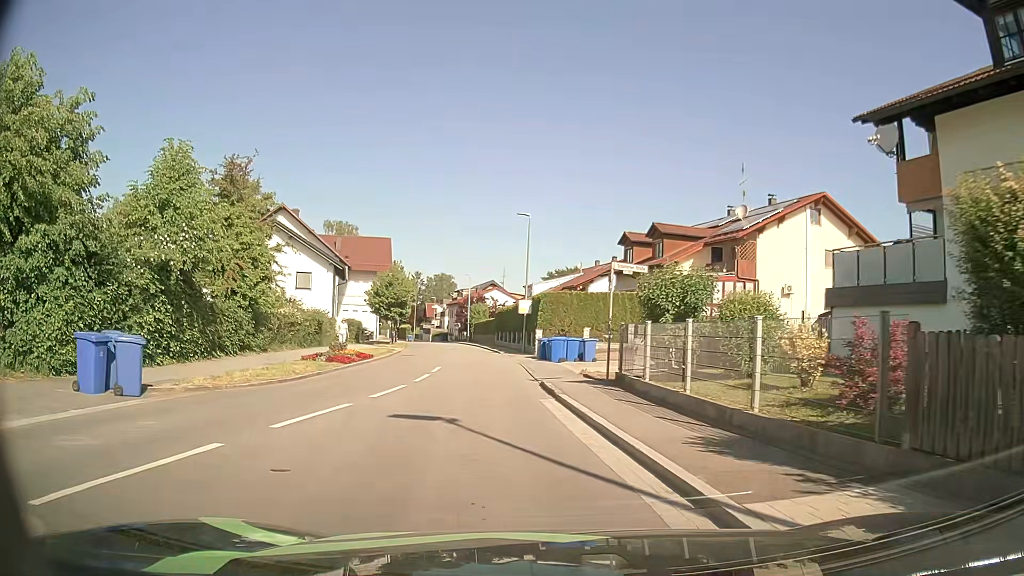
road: secondary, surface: asphalt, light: Day
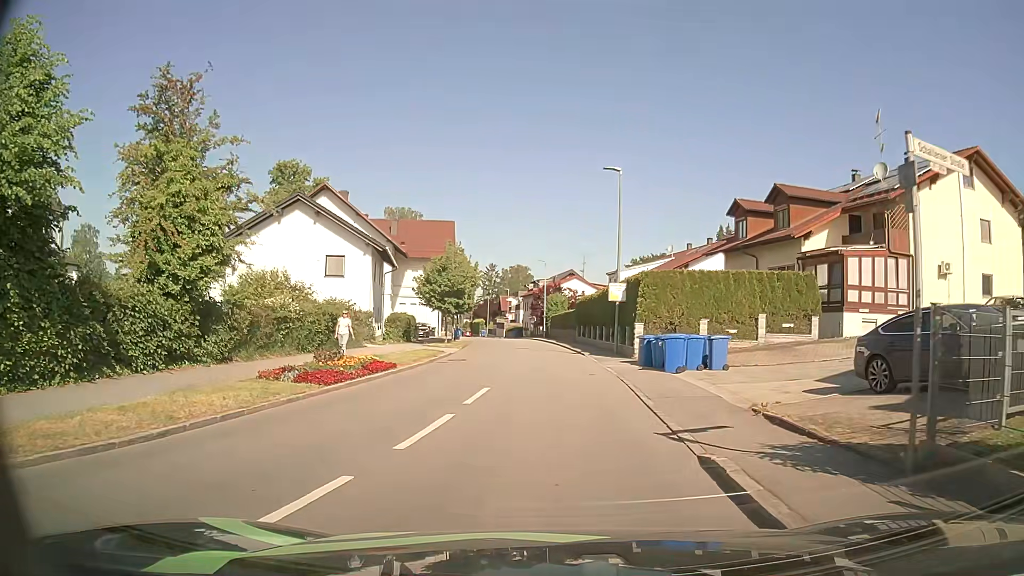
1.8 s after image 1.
(-0.7, +10.1) m; -7°
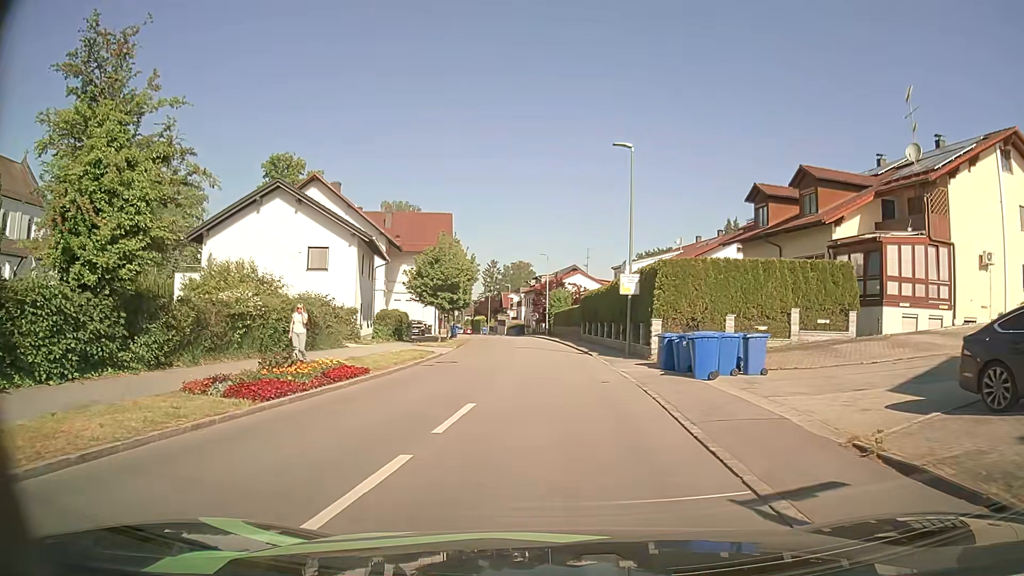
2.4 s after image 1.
(0.0, +3.5) m; -1°
